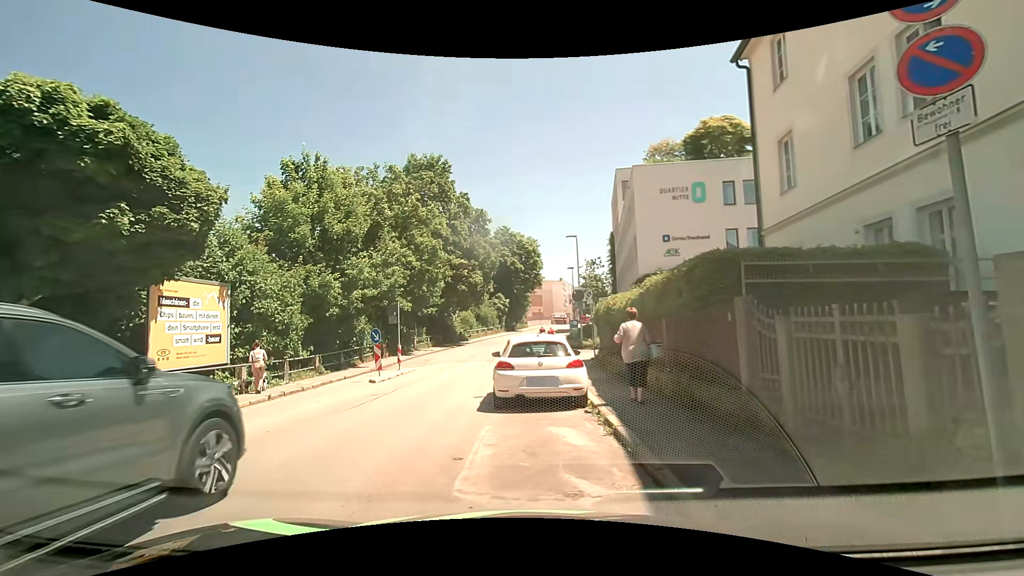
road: residential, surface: asphalt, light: Day
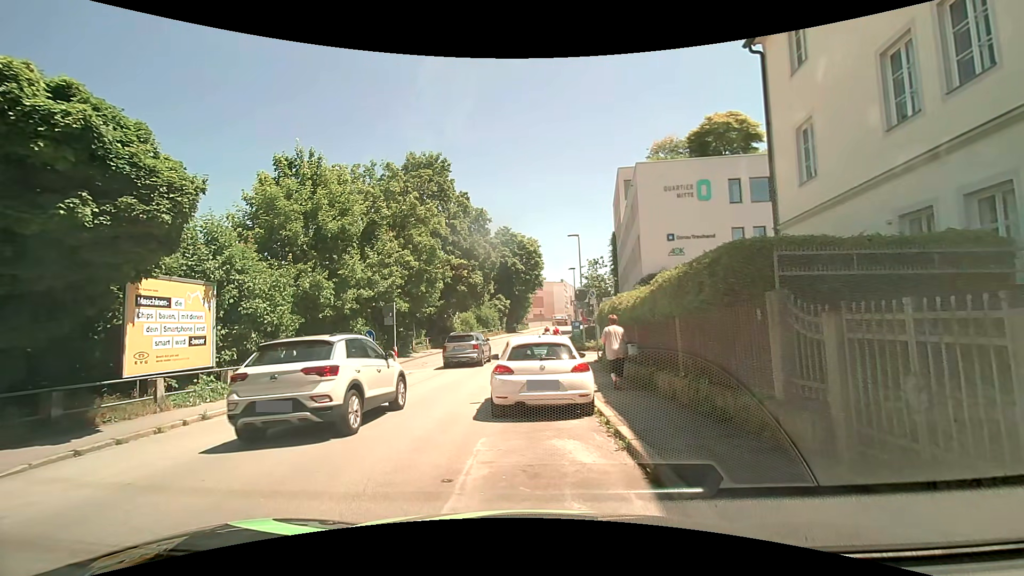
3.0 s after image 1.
(0.0, +0.9) m; 0°
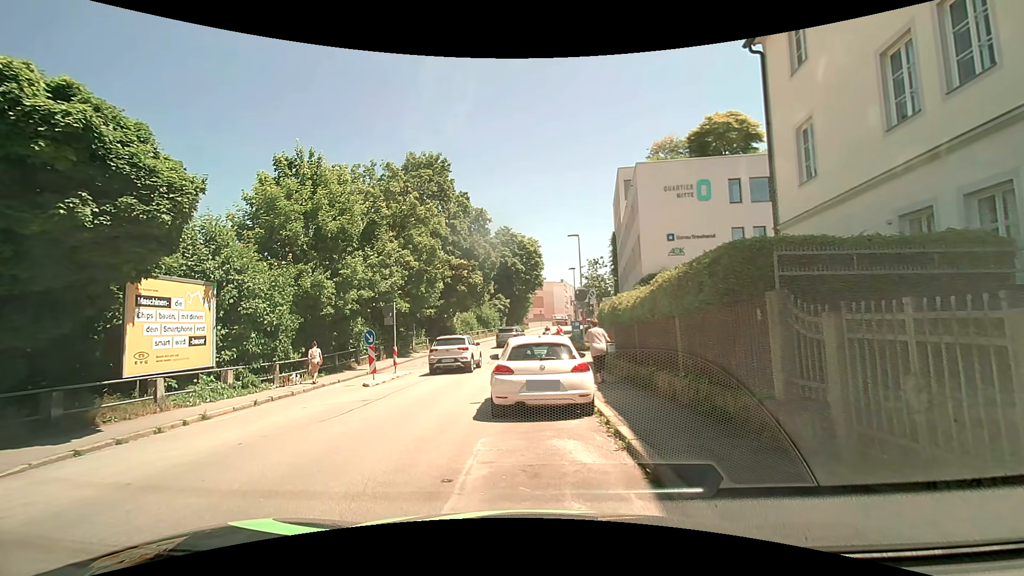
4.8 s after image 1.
(0.0, 0.0) m; 0°
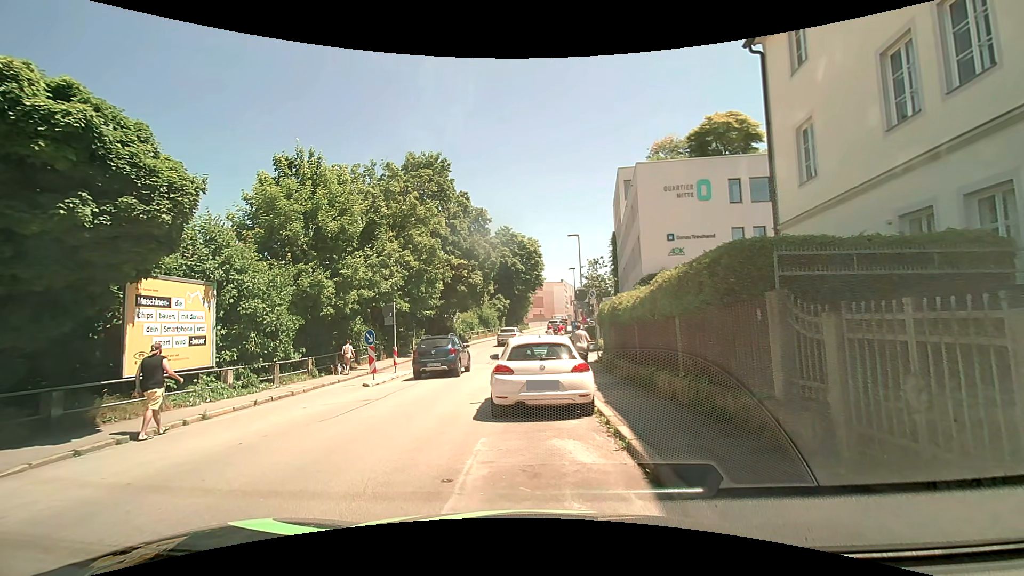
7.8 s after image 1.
(0.0, 0.0) m; 0°
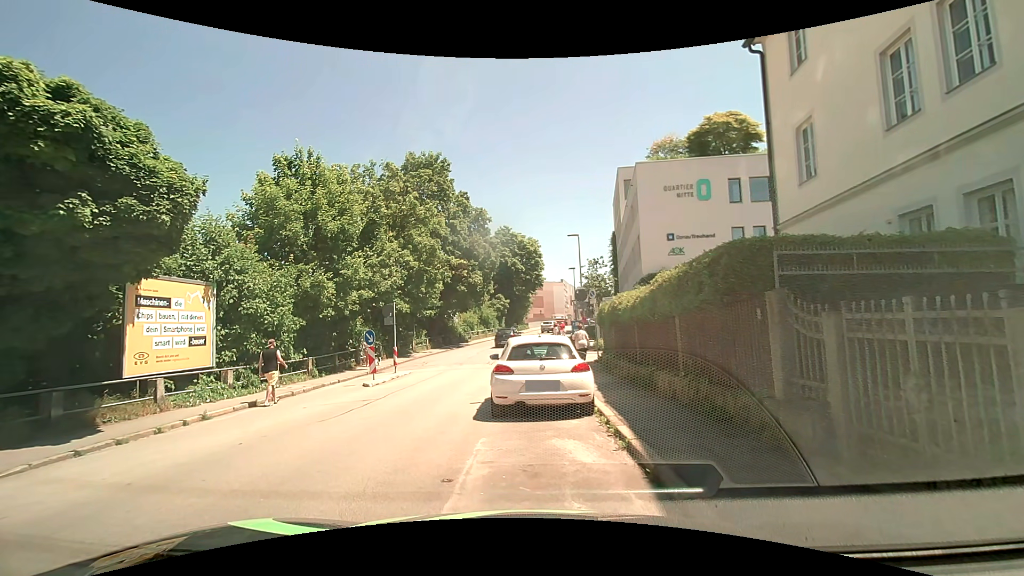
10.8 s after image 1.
(0.0, 0.0) m; 0°
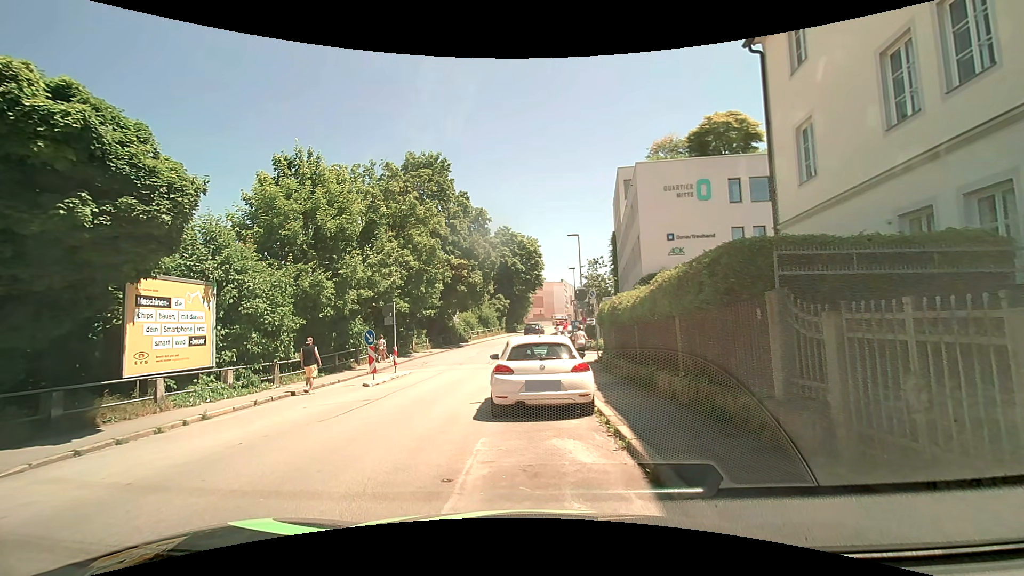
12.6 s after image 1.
(0.0, 0.0) m; 0°
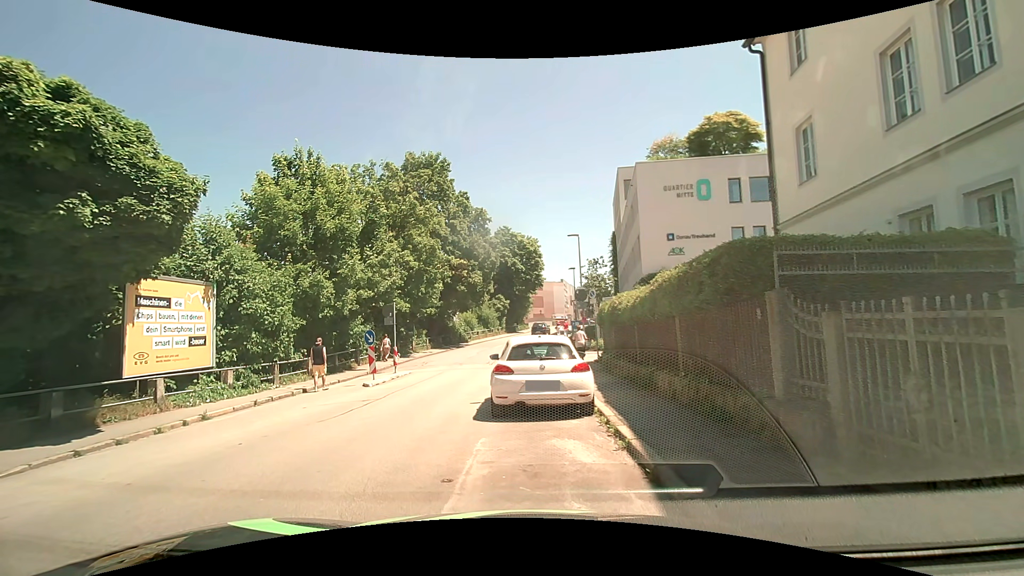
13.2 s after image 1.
(0.0, 0.0) m; 0°
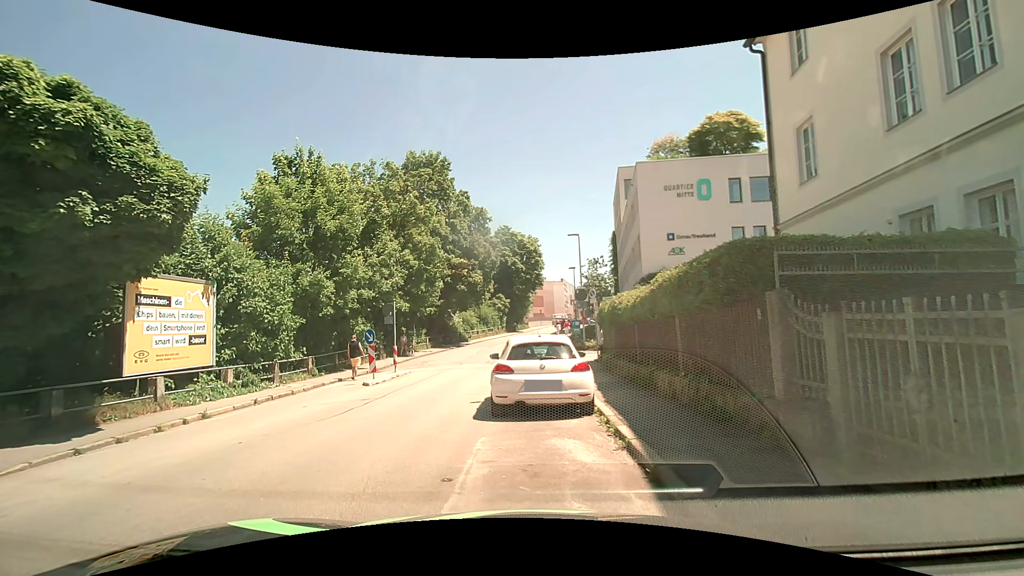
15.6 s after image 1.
(0.0, 0.0) m; 0°
